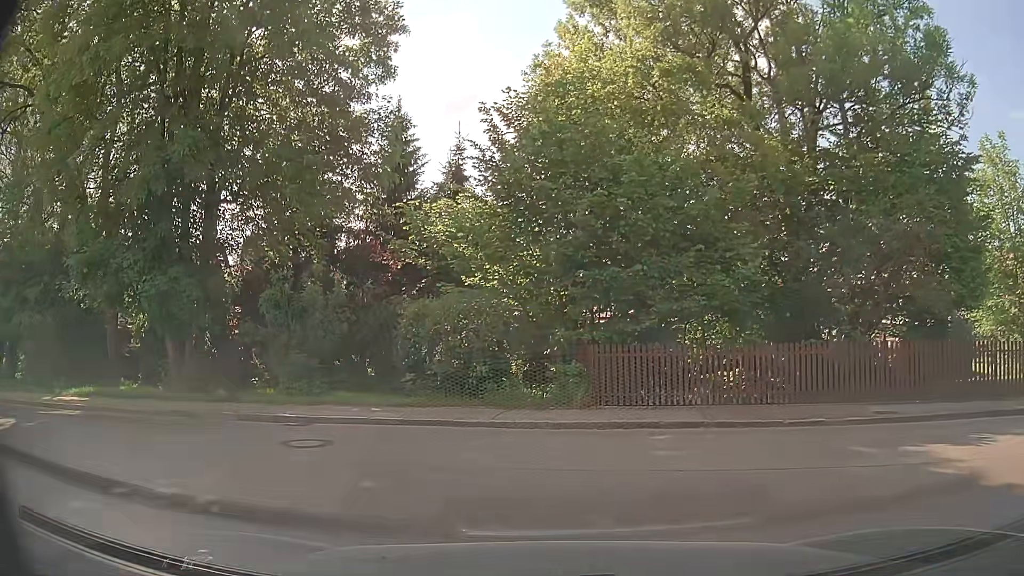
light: Day
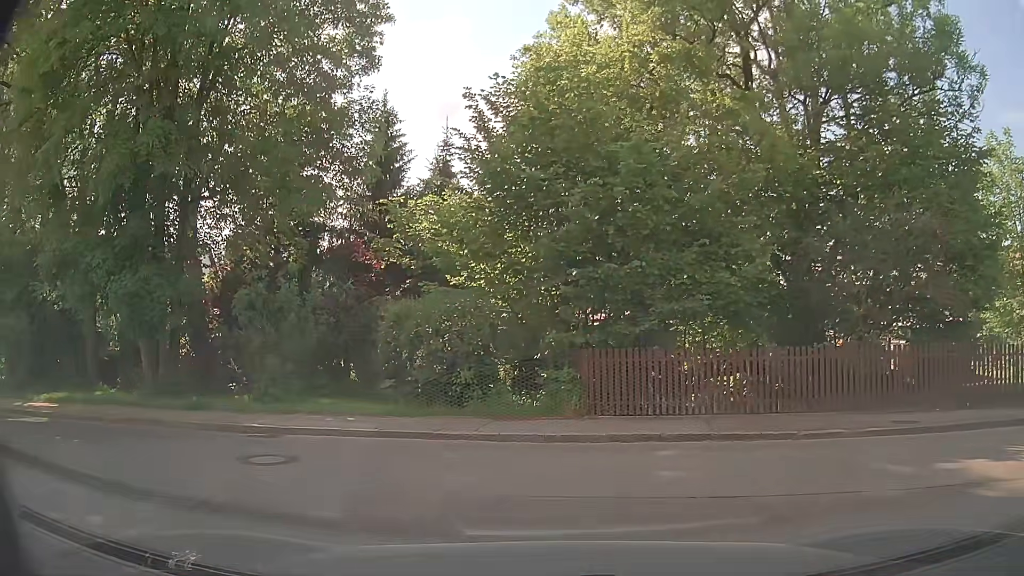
(0.0, +1.0) m; -1°
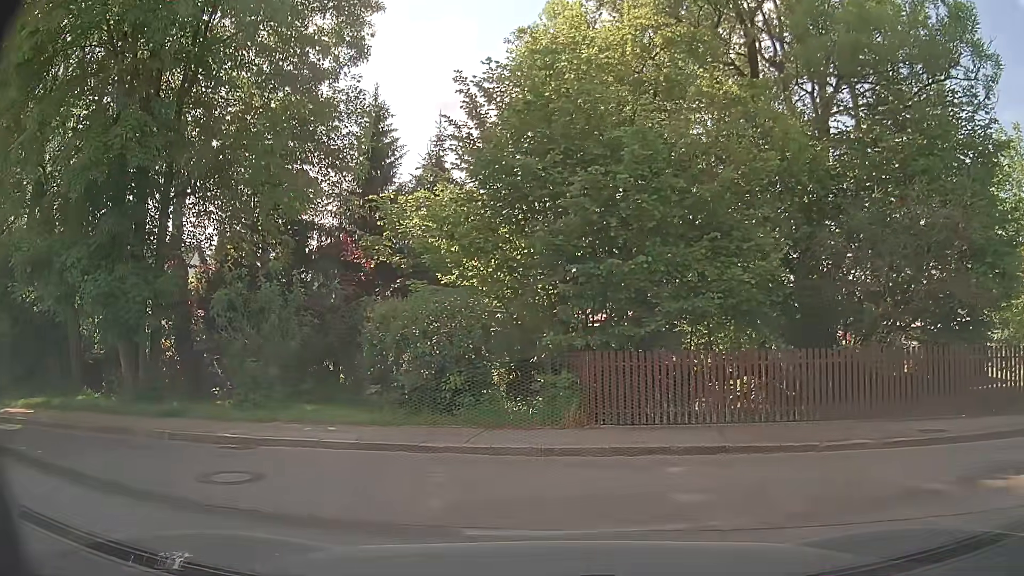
(0.0, +0.9) m; +1°
